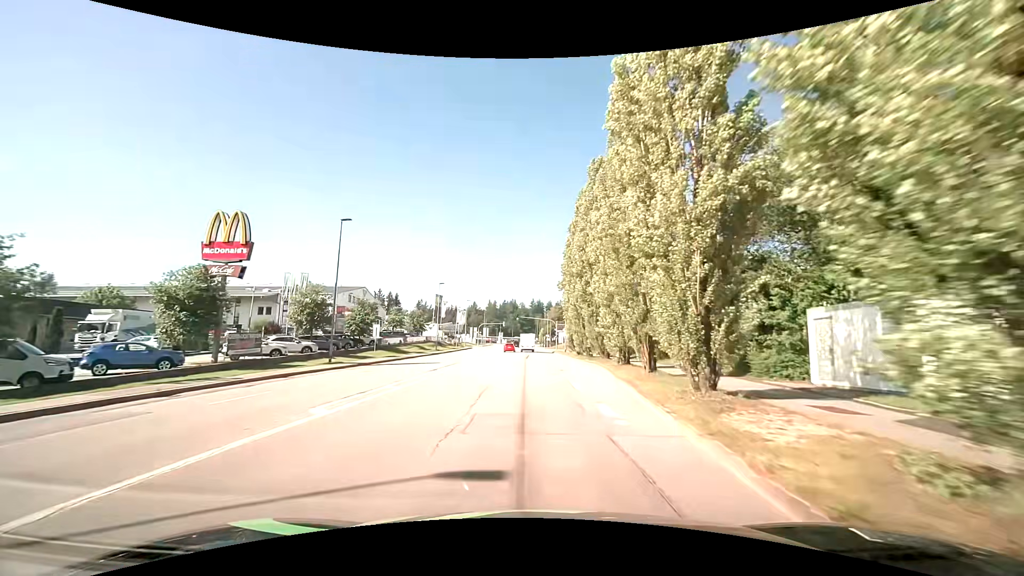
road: tertiary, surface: asphalt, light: Day
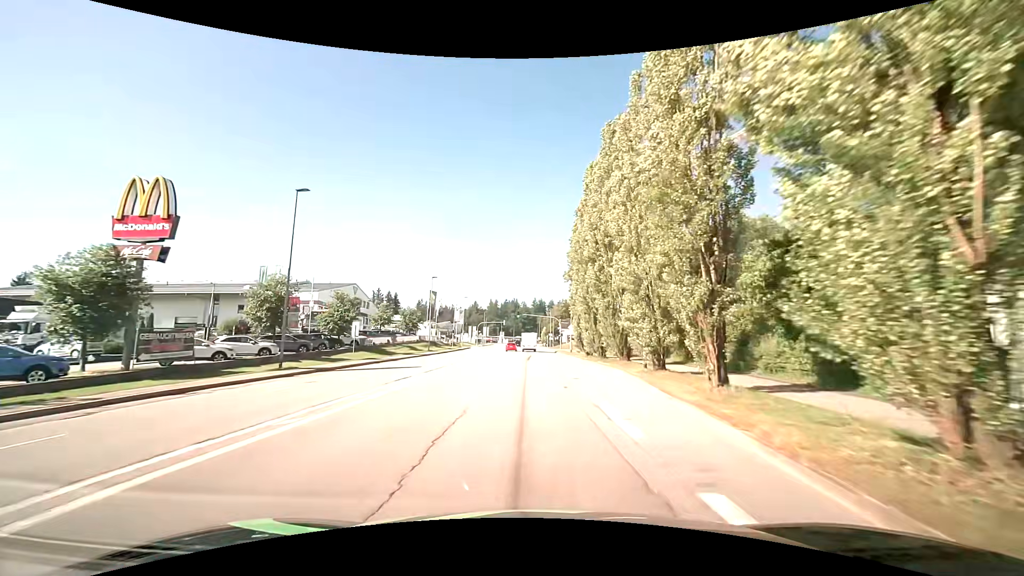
(0.0, +7.0) m; 0°
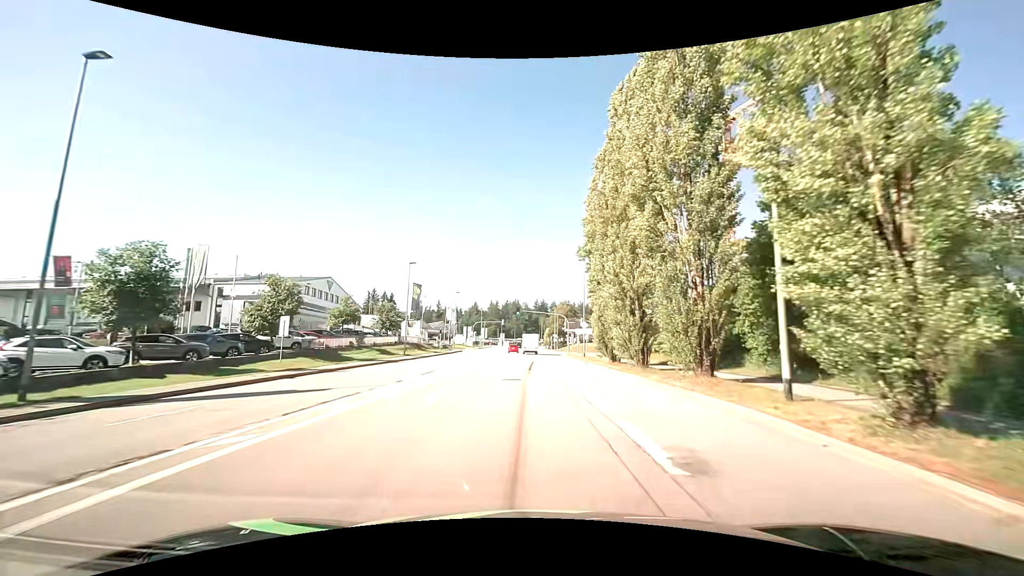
(-0.2, +13.9) m; -1°
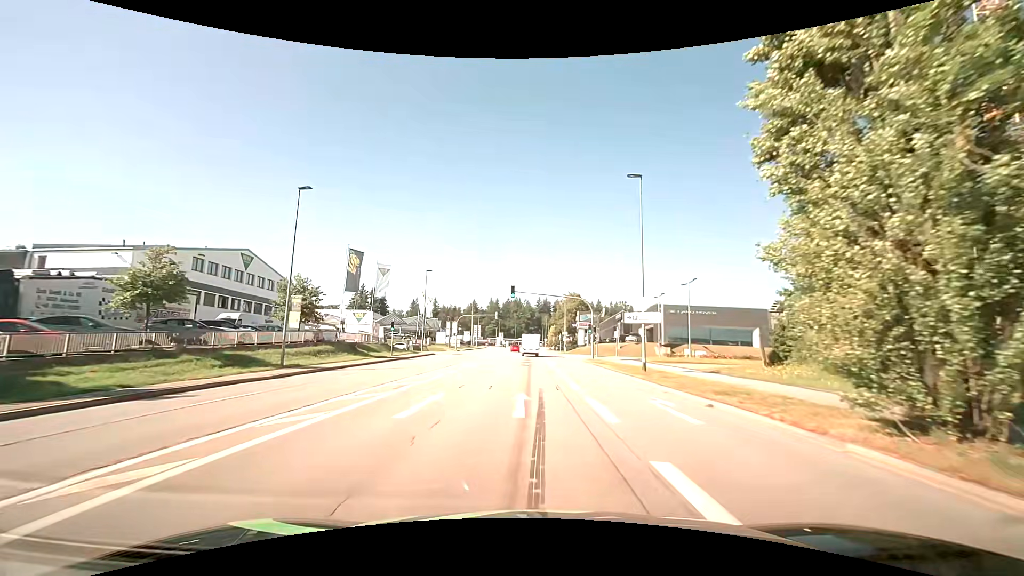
(0.0, +27.0) m; 0°
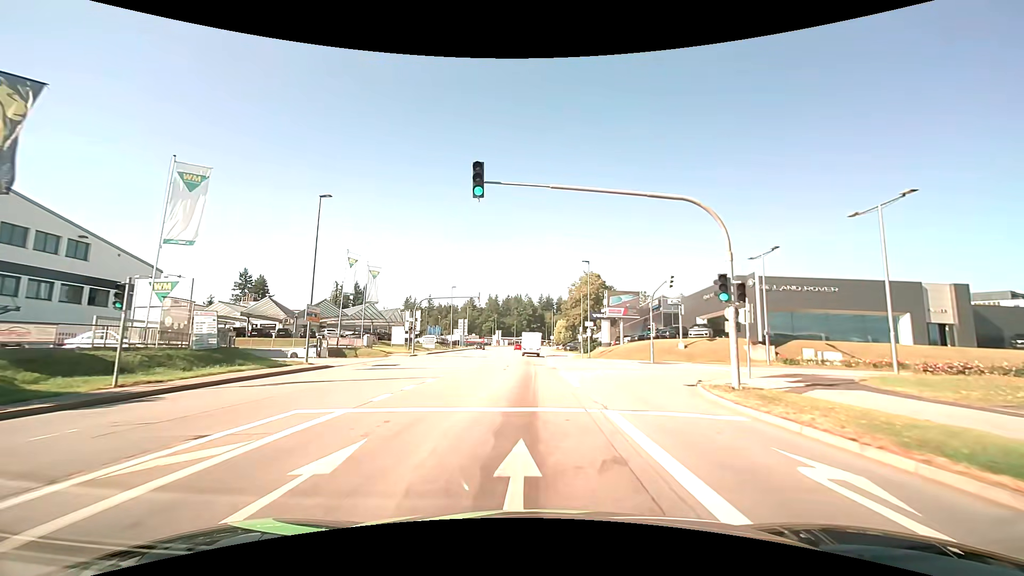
(+0.1, +32.3) m; 0°
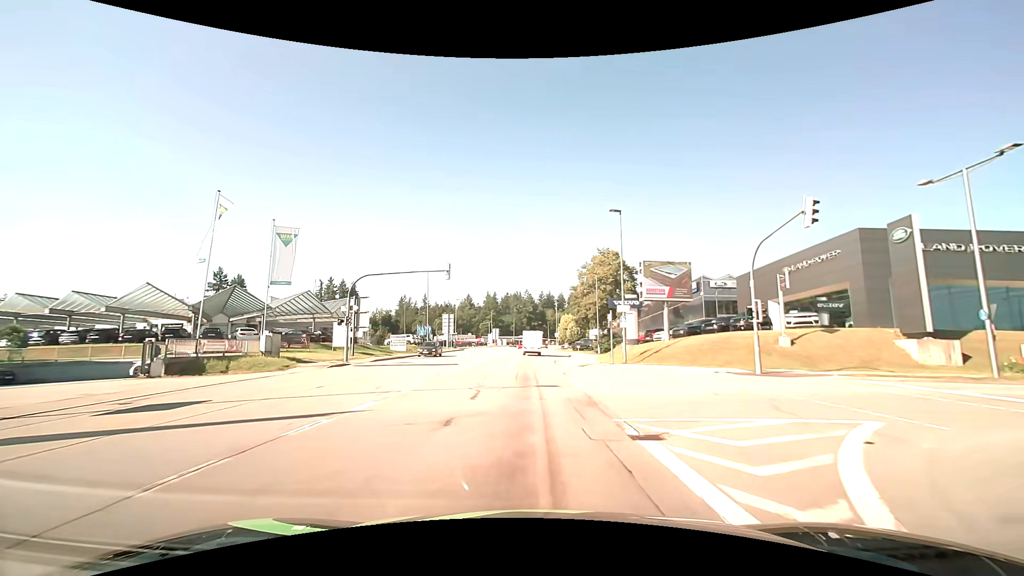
(0.0, +19.3) m; 0°
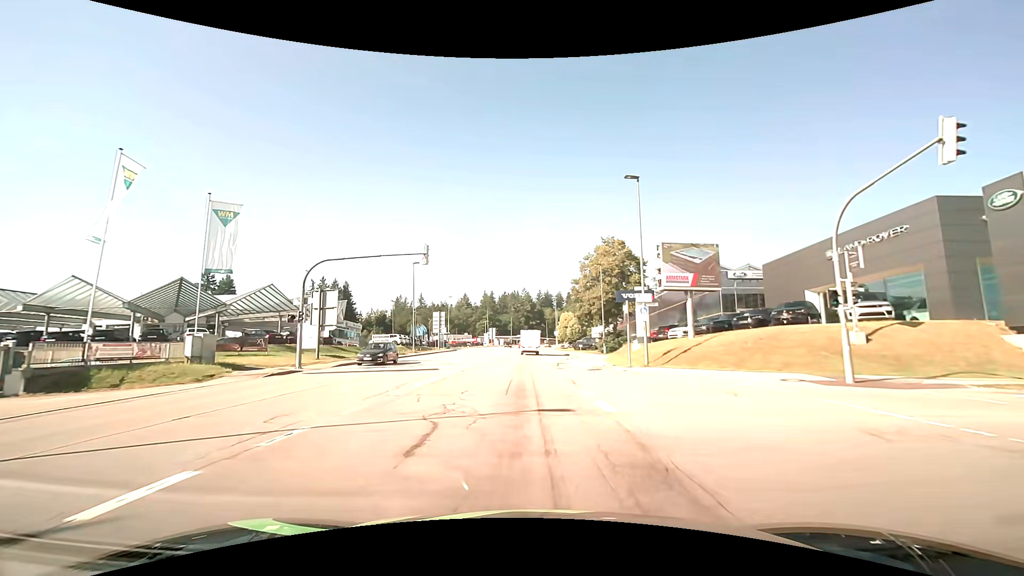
(0.0, +6.5) m; 0°
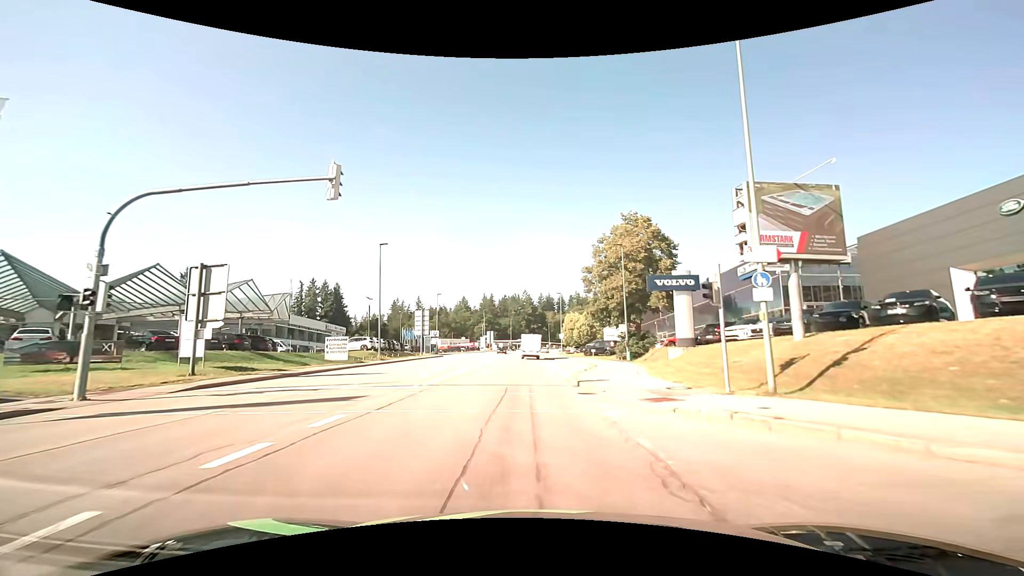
(0.0, +13.1) m; 0°
(0, +10) (0, +20) (0, +30) (0, +40) (0, +50) (0, +60) (0, +70) (0, +80) (0, +90) (0, +100) m
